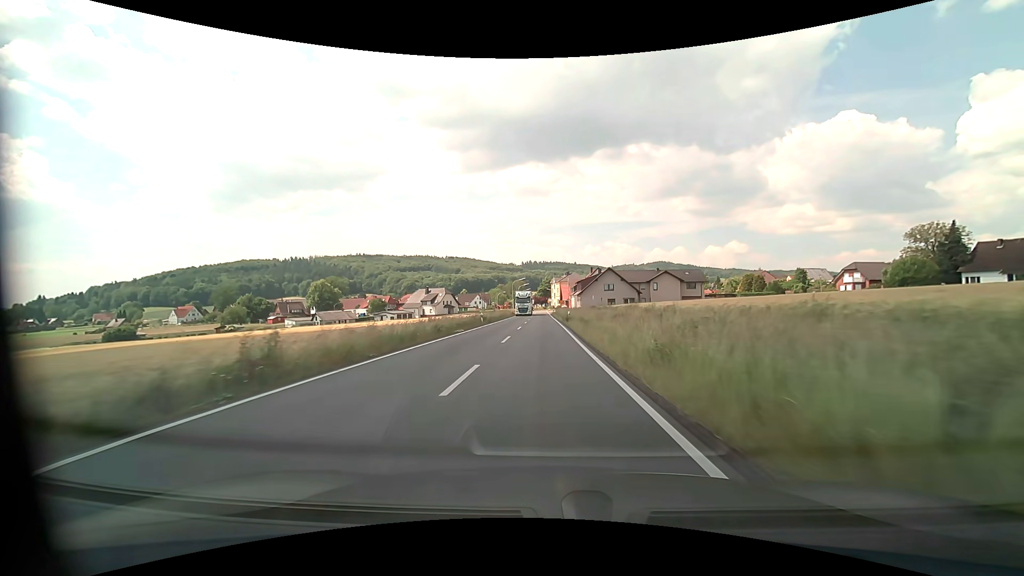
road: secondary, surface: asphalt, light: Day
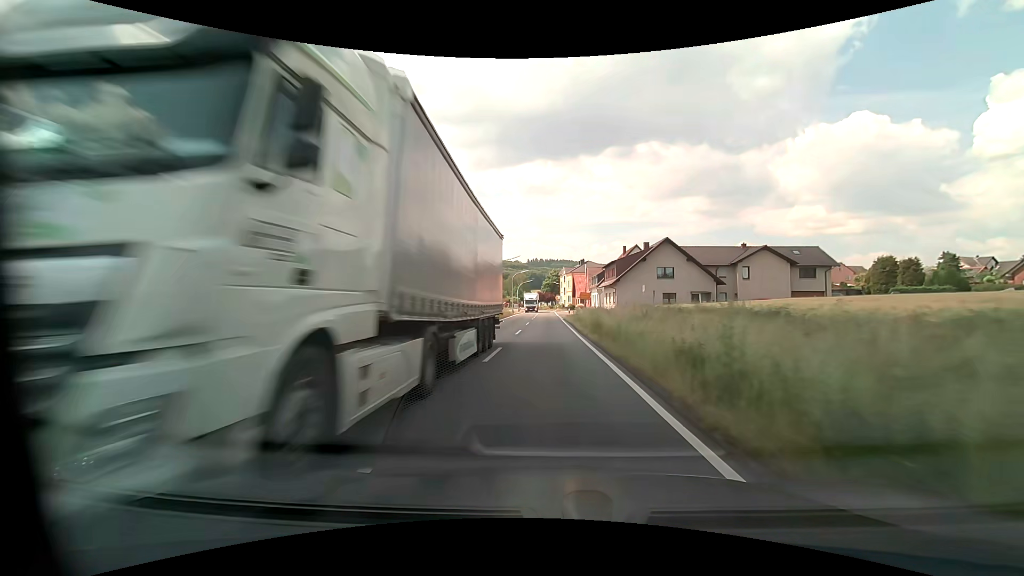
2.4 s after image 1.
(-0.2, +43.4) m; -1°
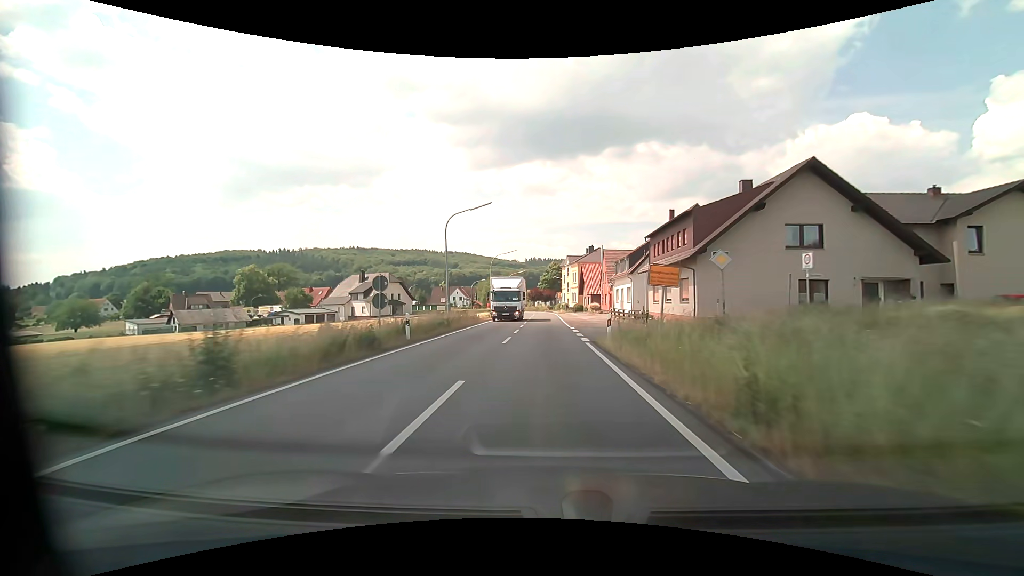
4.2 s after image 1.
(+0.1, +31.5) m; 0°
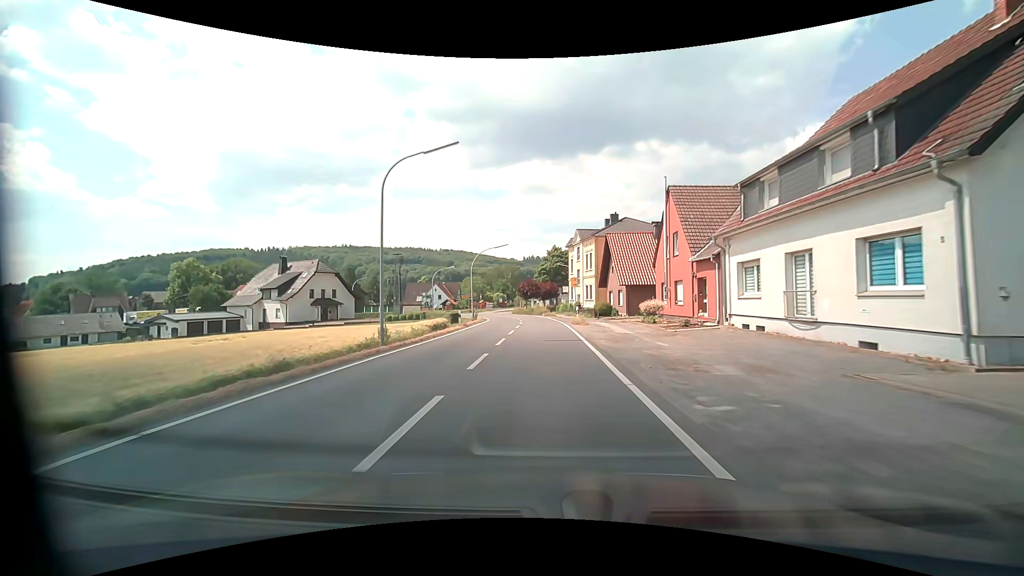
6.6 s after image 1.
(+0.1, +36.3) m; 0°
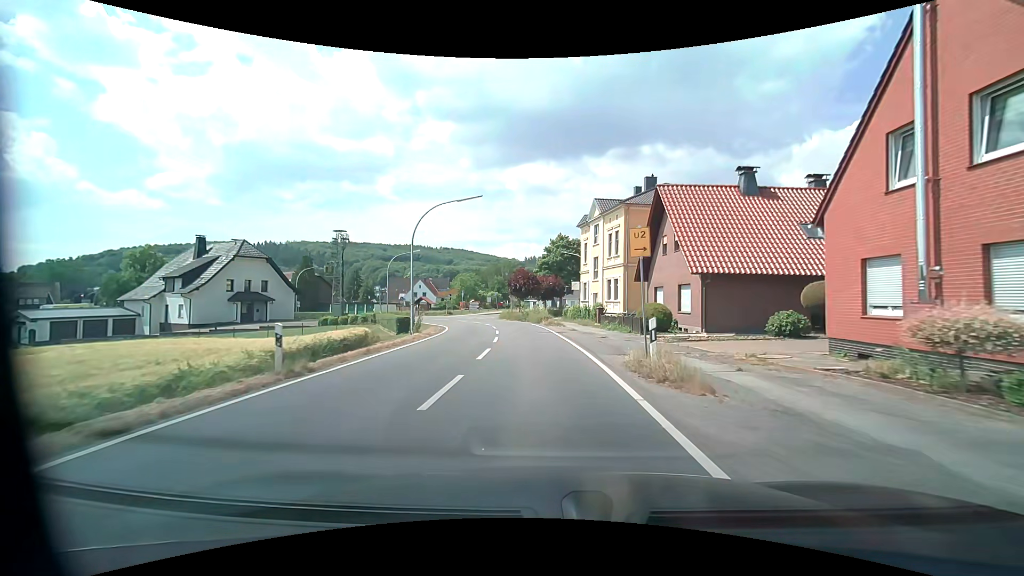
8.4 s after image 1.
(-0.1, +21.3) m; 0°
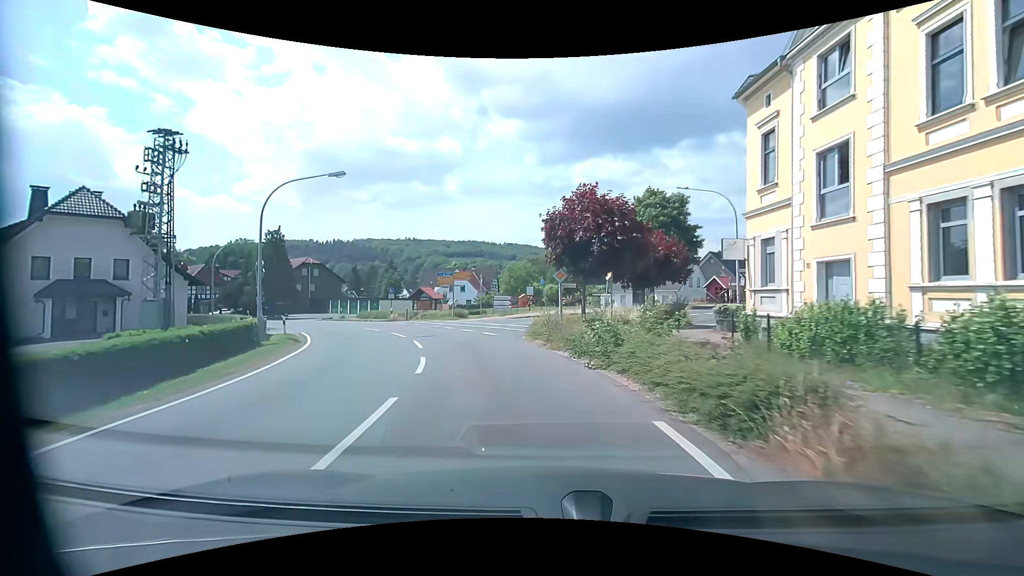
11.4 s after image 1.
(-1.3, +32.0) m; -7°
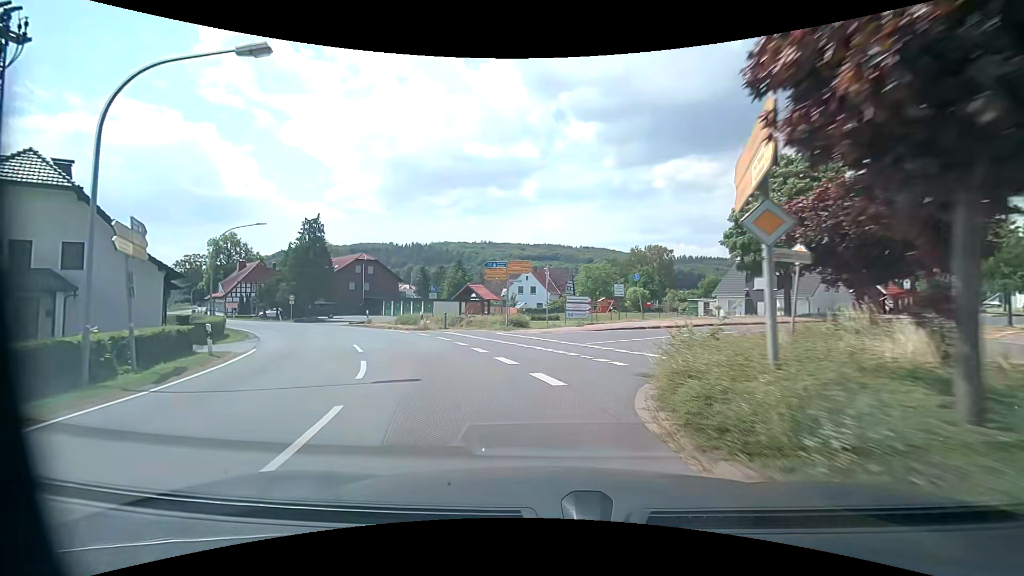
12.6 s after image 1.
(-0.8, +12.2) m; -9°
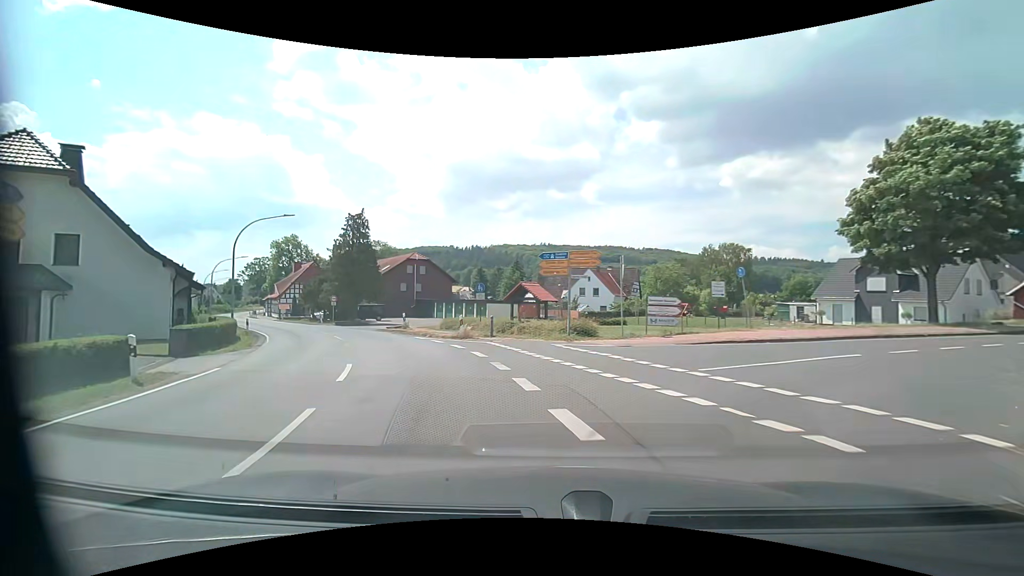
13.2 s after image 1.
(-0.3, +6.0) m; -6°
(-1, +10) (-5, +19) (-10, +28) (-16, +36) (-22, +44) (-28, +52) (-34, +59) (-41, +67) (-47, +75) (-53, +83) m
